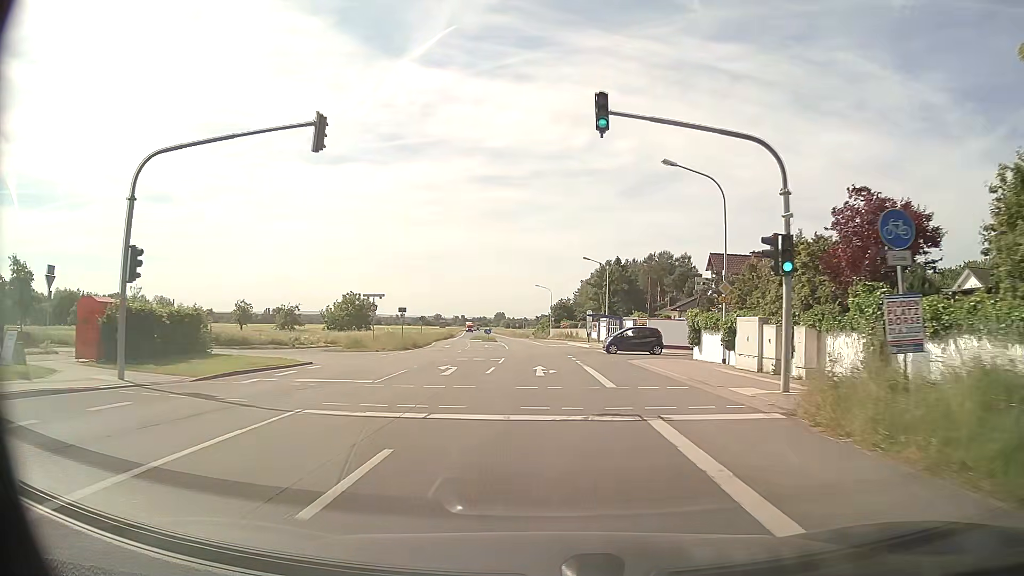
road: primary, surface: asphalt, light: Day
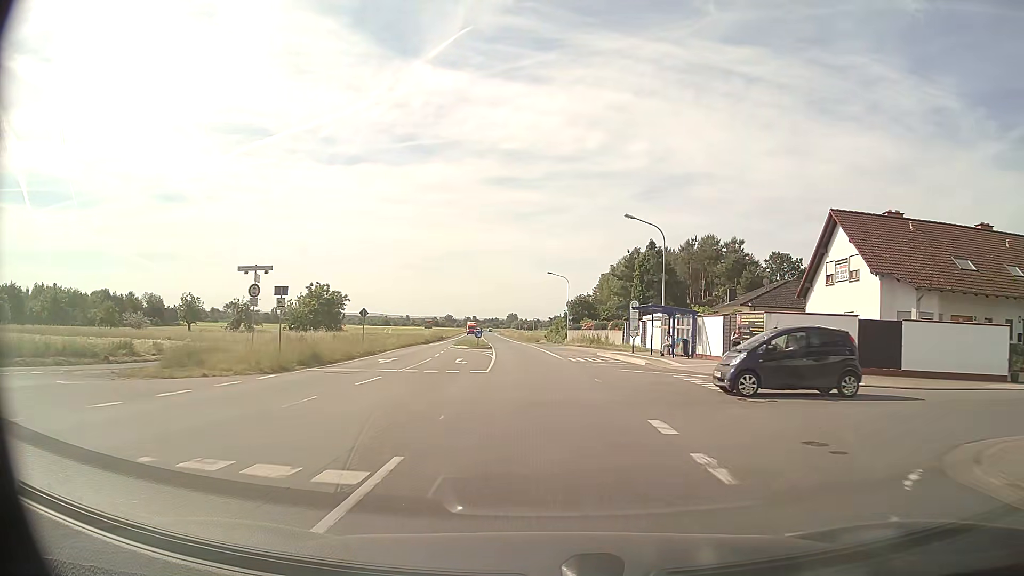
(-0.2, +24.1) m; -1°
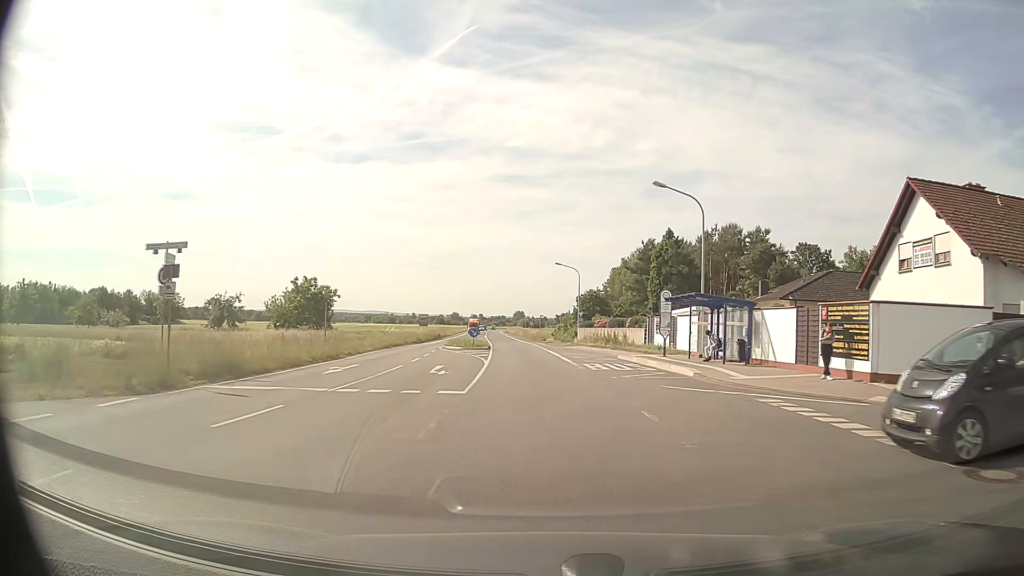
(-0.1, +8.1) m; 0°
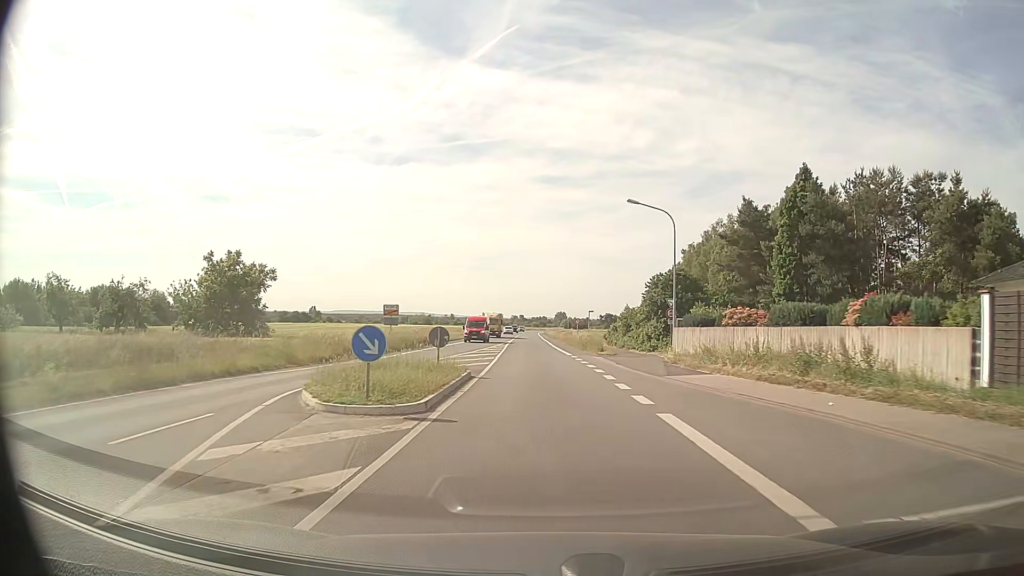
(-1.0, +32.8) m; -4°
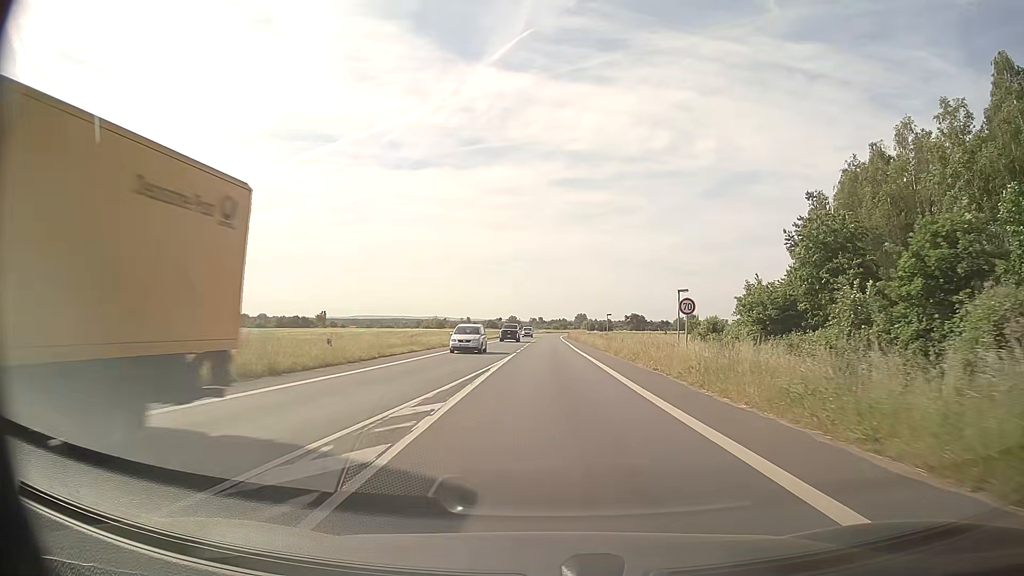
(-1.0, +43.6) m; -2°
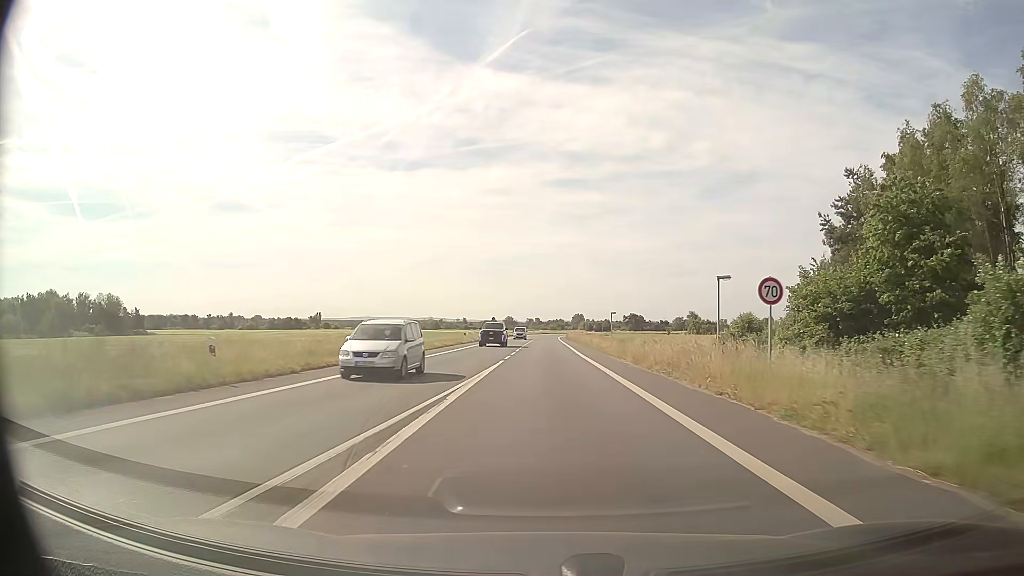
(0.0, +9.3) m; 0°
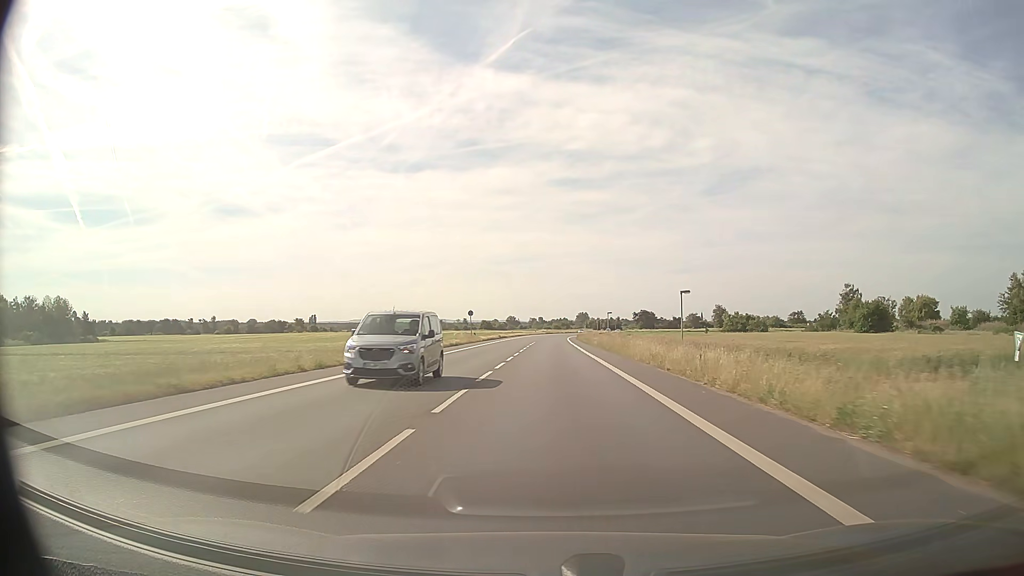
(0.0, +39.2) m; 0°
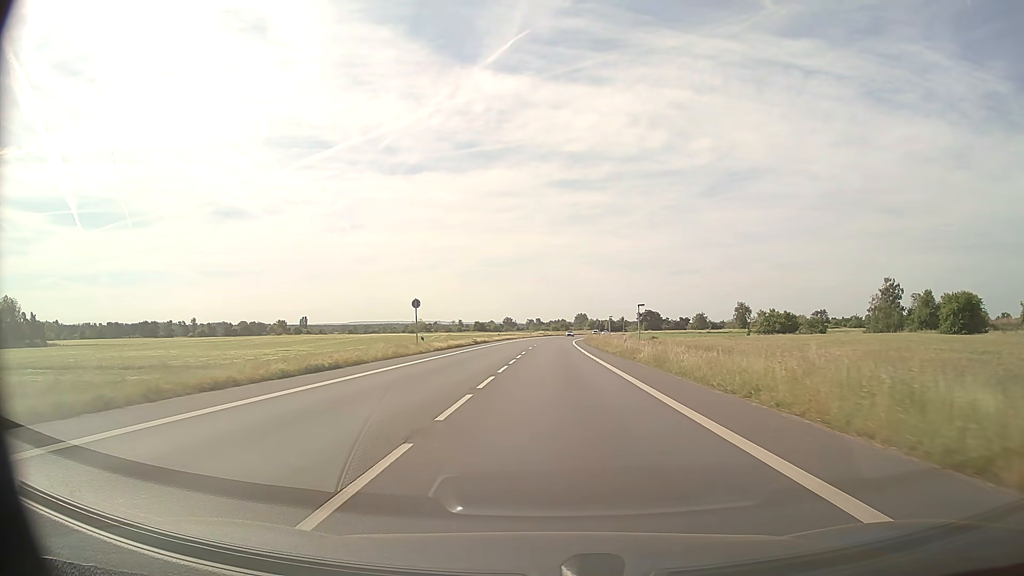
(-0.1, +31.2) m; 0°
(0, +10) (0, +20) (0, +30) (0, +40) (0, +50) (+1, +60) (+1, +70) (+1, +80) (+2, +90) (+2, +100) m
